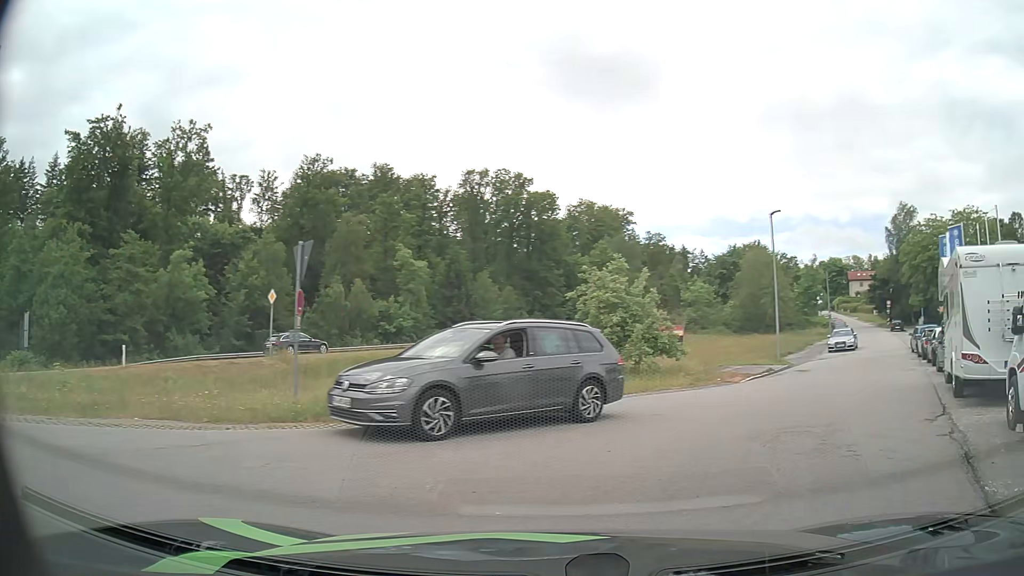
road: residential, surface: asphalt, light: Day
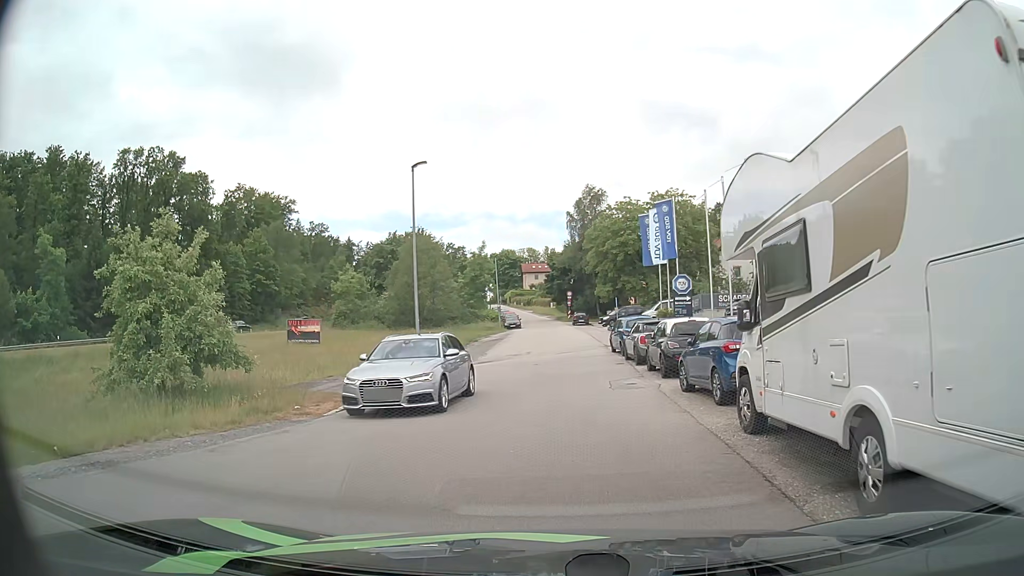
(+3.4, +9.4) m; +27°
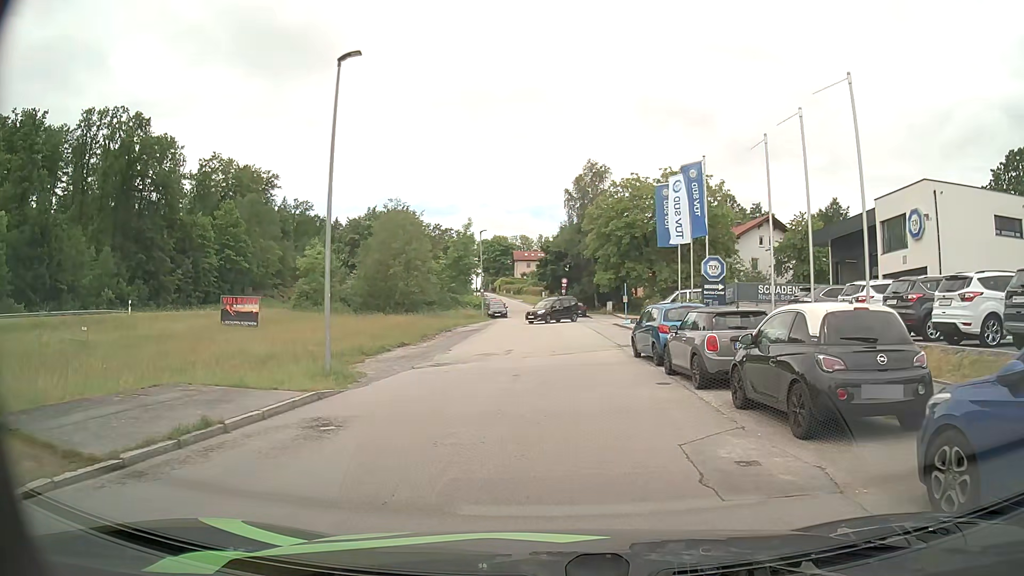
(+0.1, +10.0) m; 0°
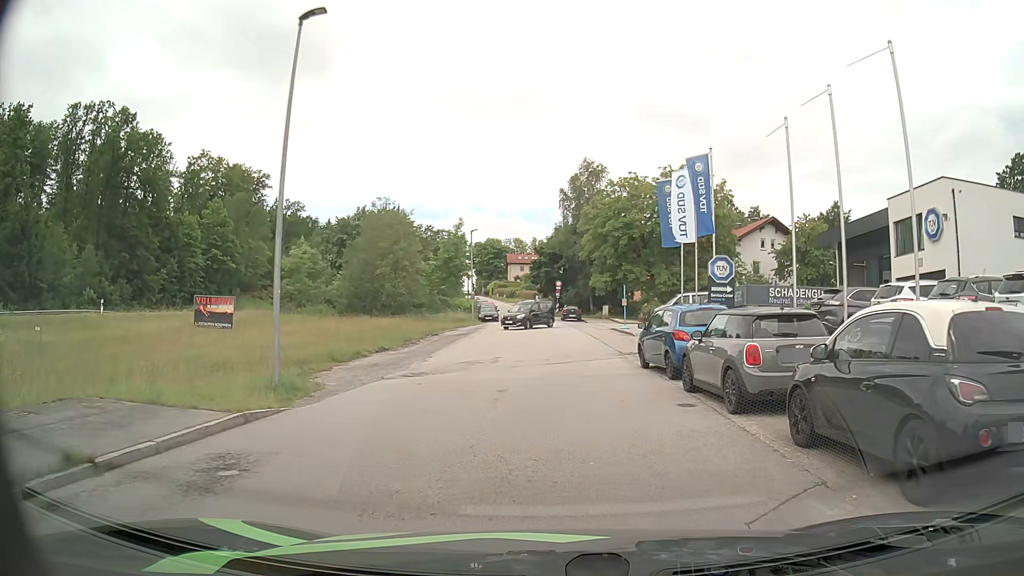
(0.0, +2.8) m; 0°
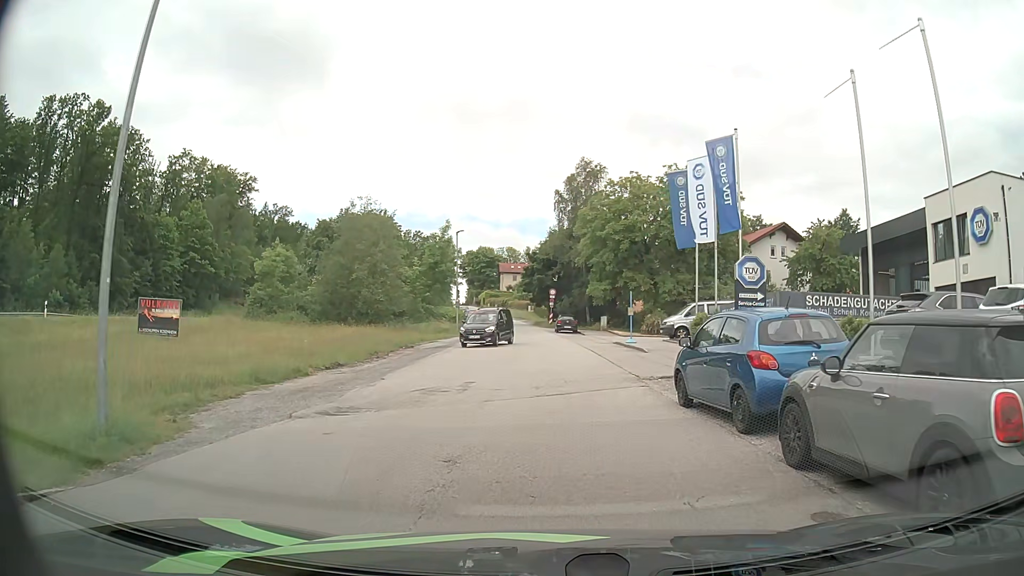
(+0.1, +5.6) m; +1°
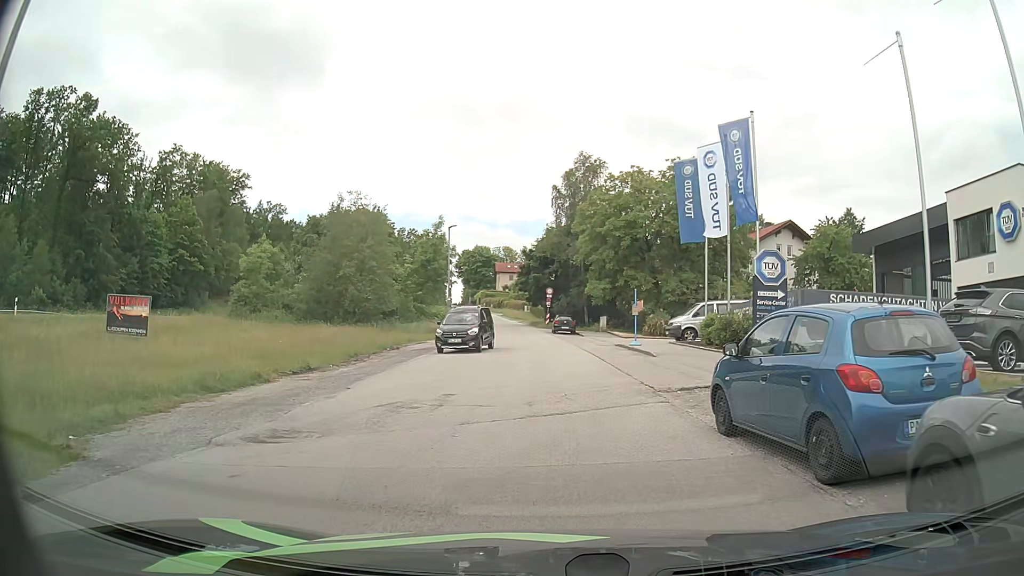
(0.0, +2.6) m; 0°
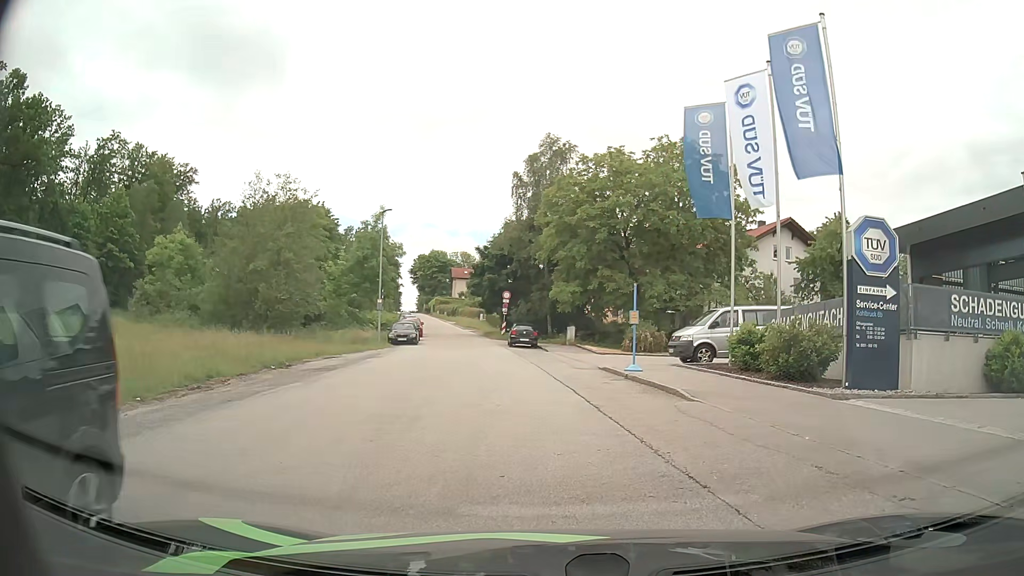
(+0.2, +9.7) m; +3°
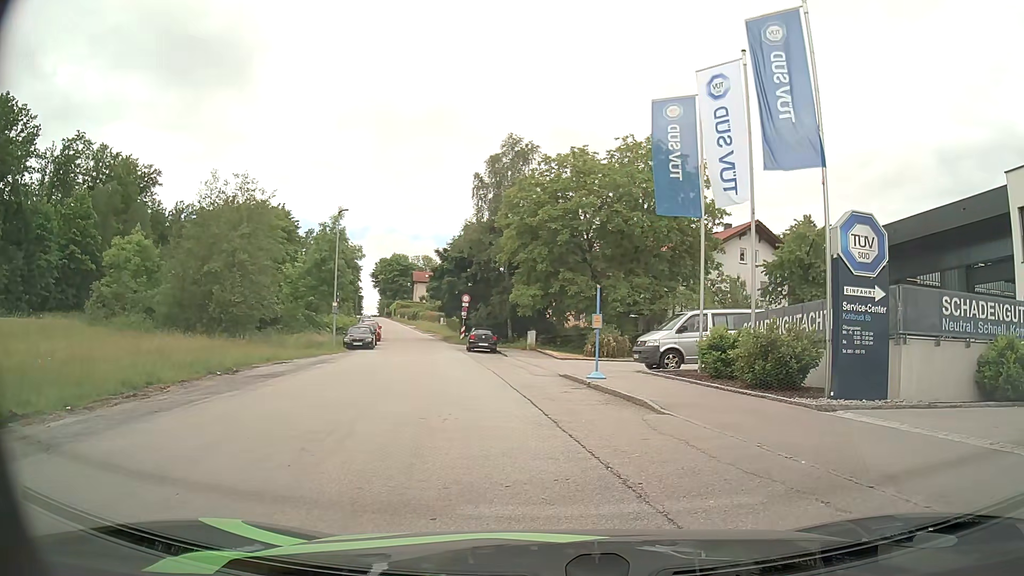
(0.0, +1.2) m; +6°
